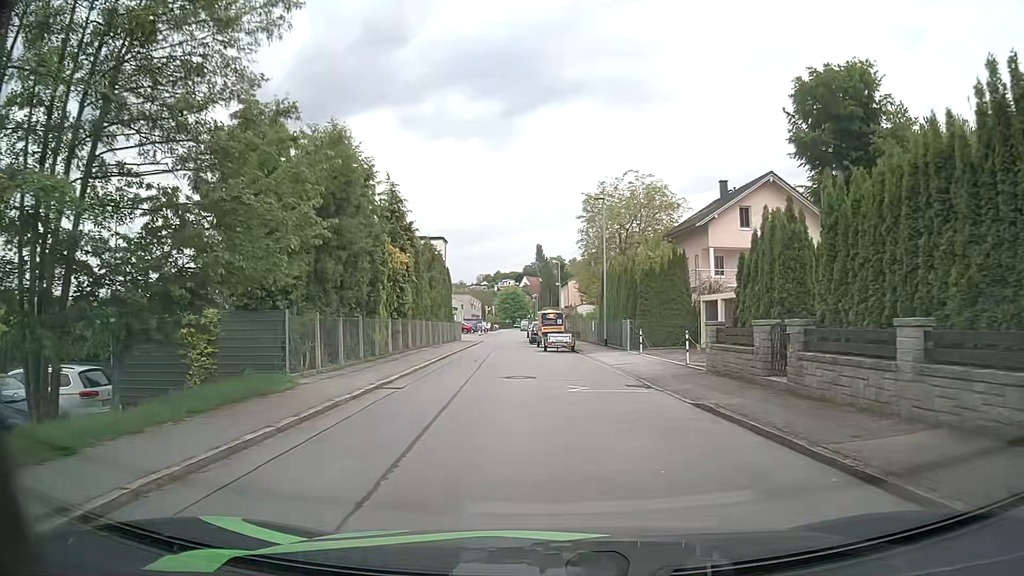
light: Day
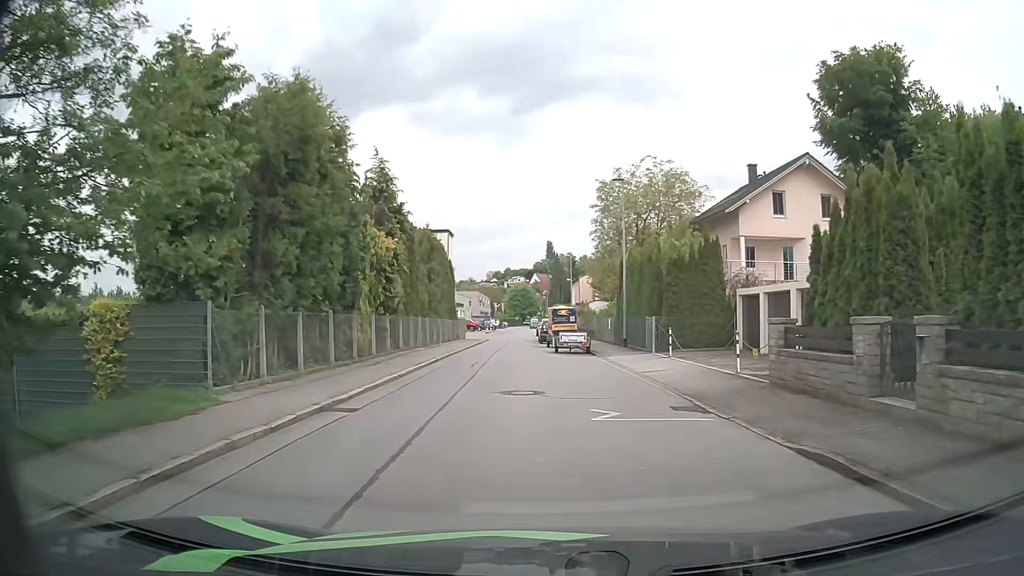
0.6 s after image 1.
(0.0, +4.5) m; 0°
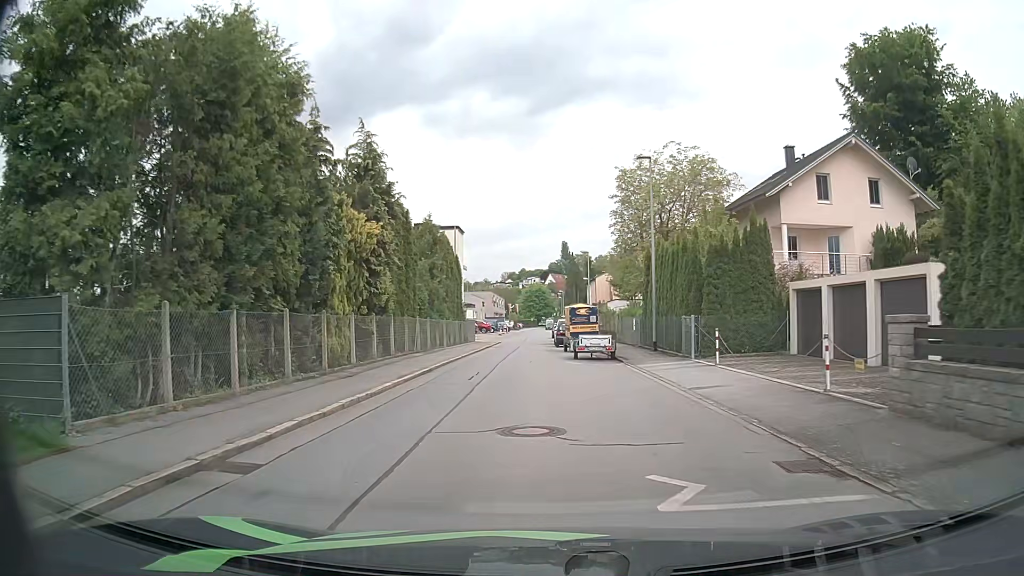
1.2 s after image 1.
(0.0, +4.5) m; -1°
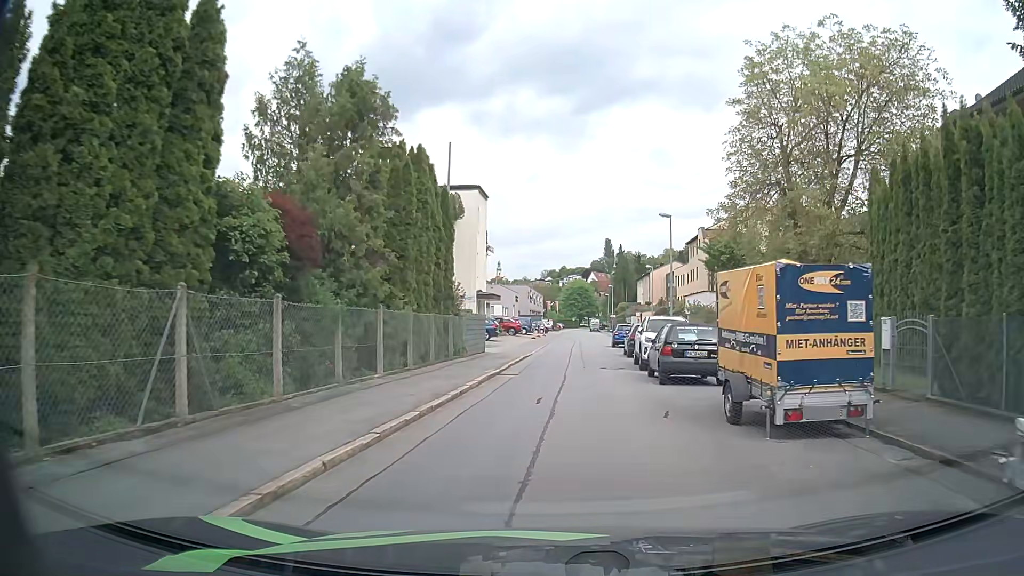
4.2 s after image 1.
(-1.3, +23.4) m; -4°
(0, +10) (0, +20) (+1, +30) (+1, +40) (+2, +50) (+4, +60) (+5, +70) (+5, +80) (+6, +90) (+6, +100) m
